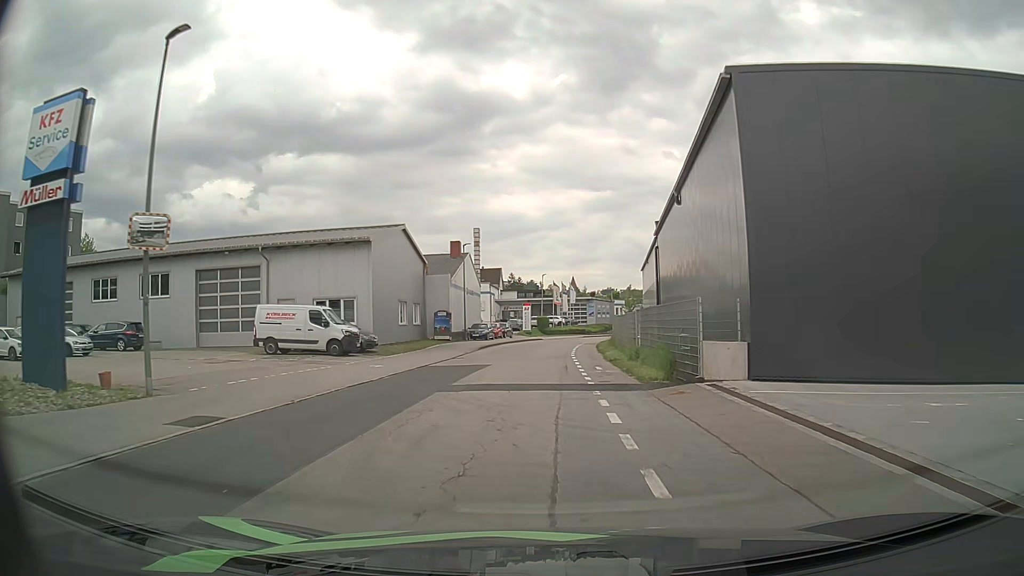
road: residential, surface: asphalt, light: Day
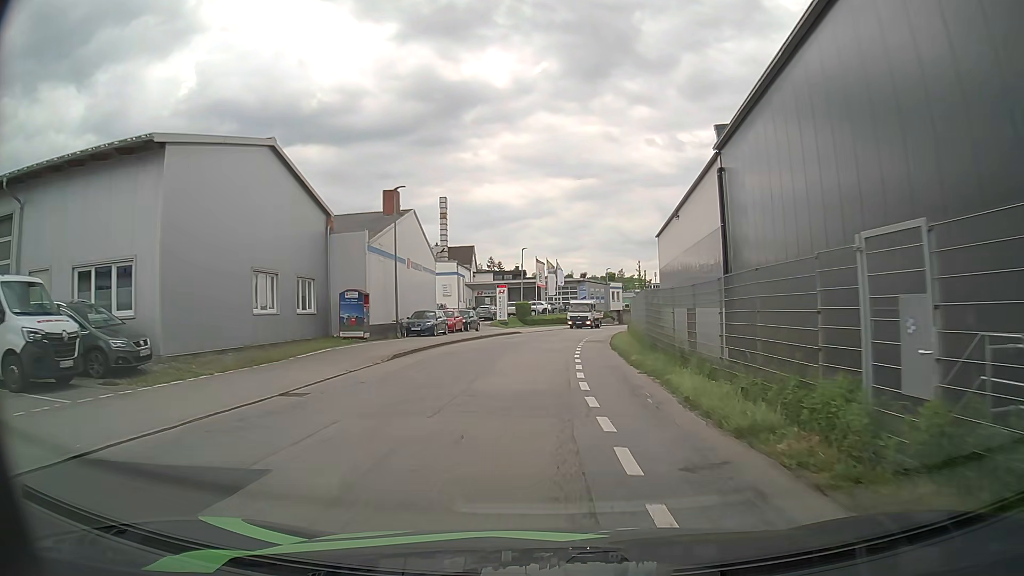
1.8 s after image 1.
(+0.1, +19.9) m; +2°
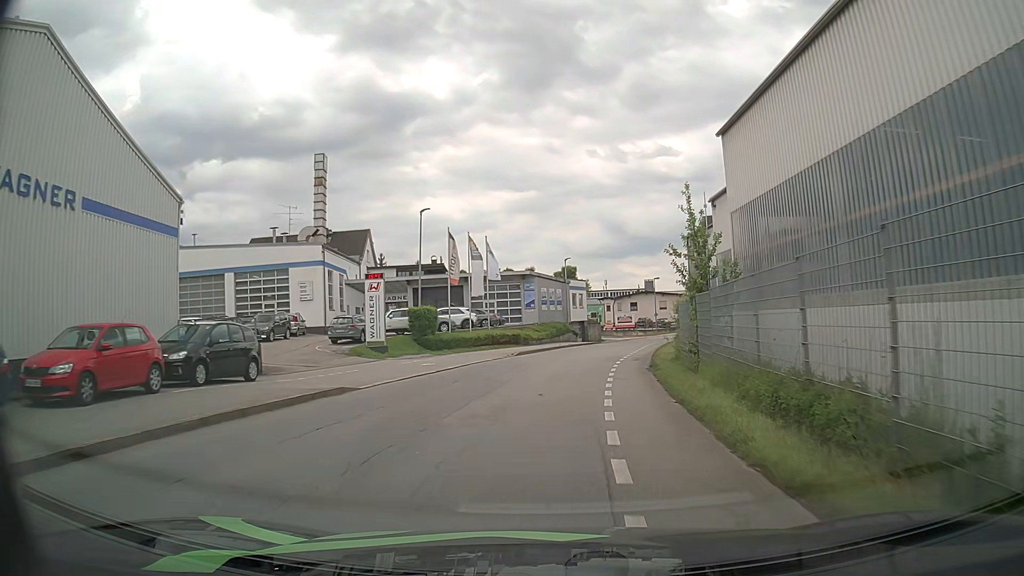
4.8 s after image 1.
(+0.6, +32.5) m; +3°
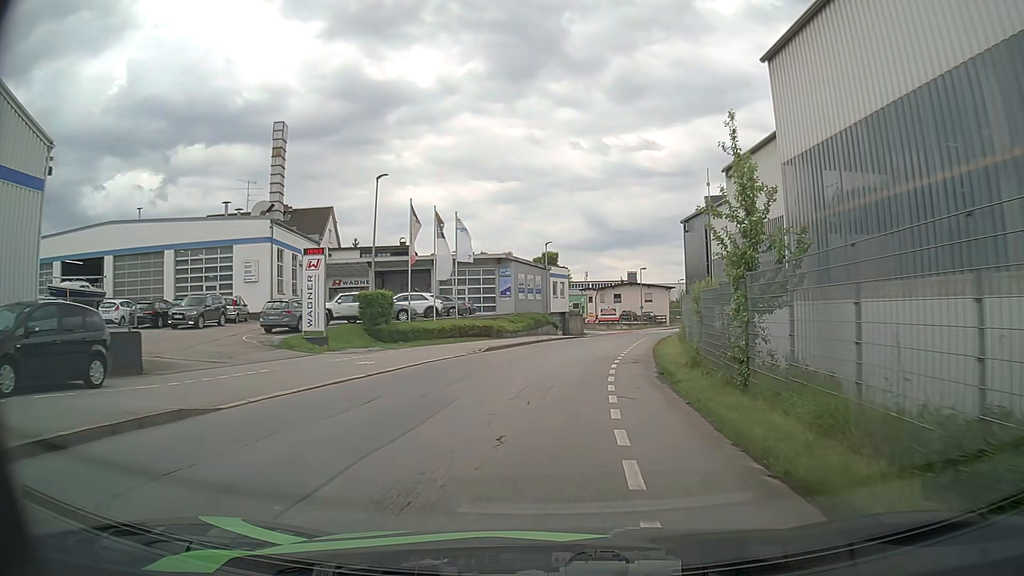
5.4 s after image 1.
(+0.1, +6.3) m; +1°
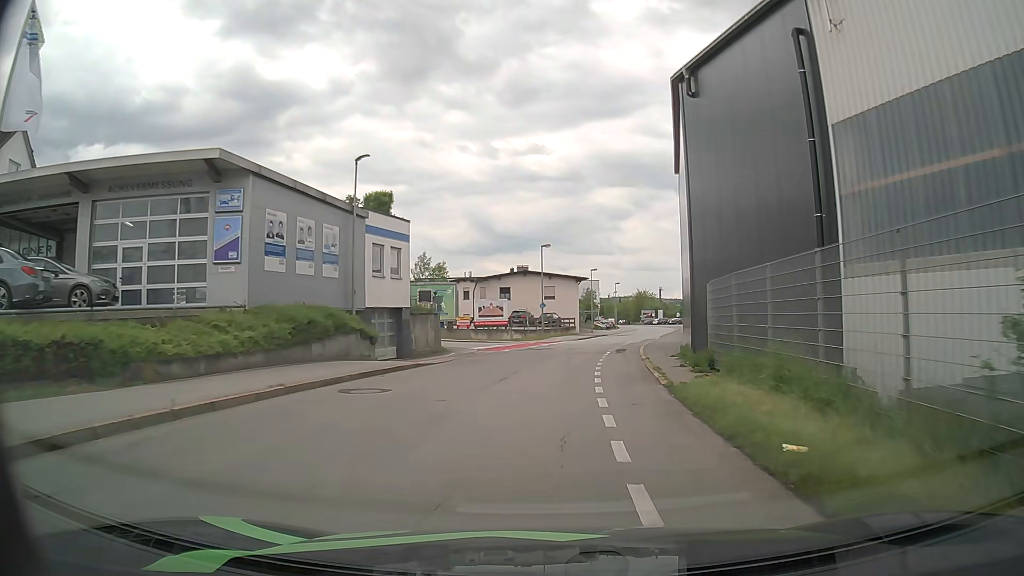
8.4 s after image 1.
(+3.0, +31.4) m; +10°
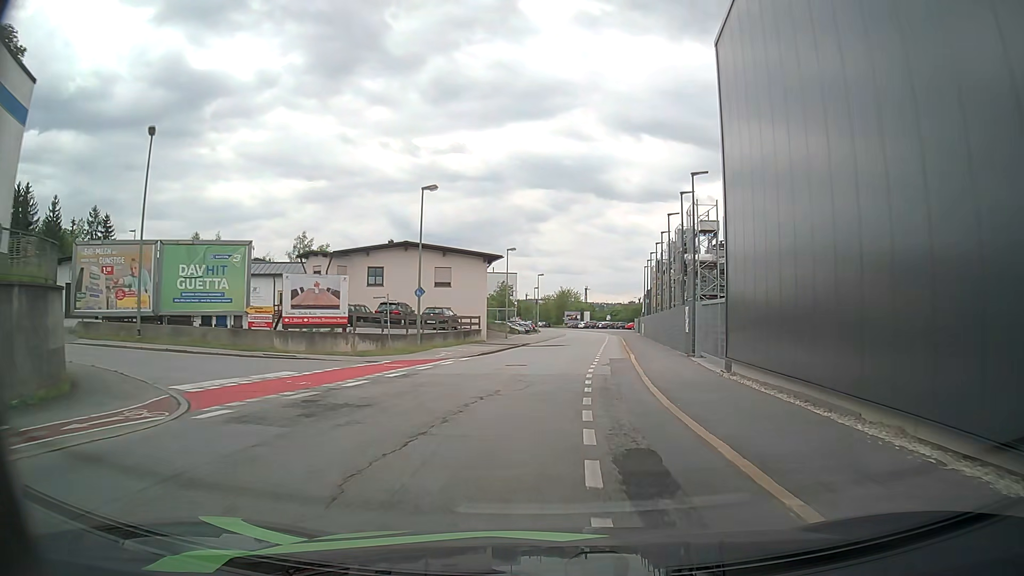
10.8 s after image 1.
(+1.6, +25.2) m; +9°
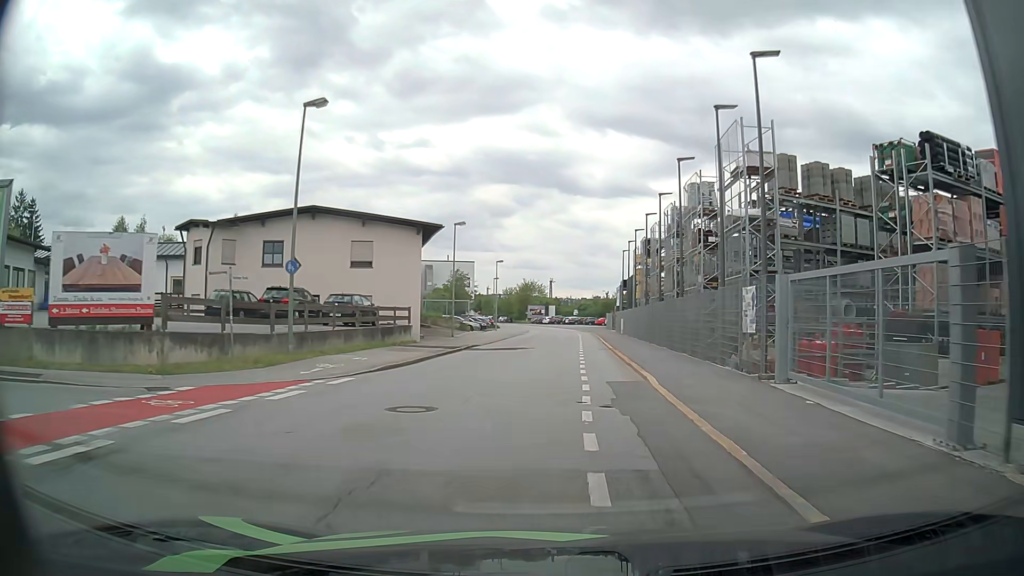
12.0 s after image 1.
(+0.4, +12.9) m; +2°
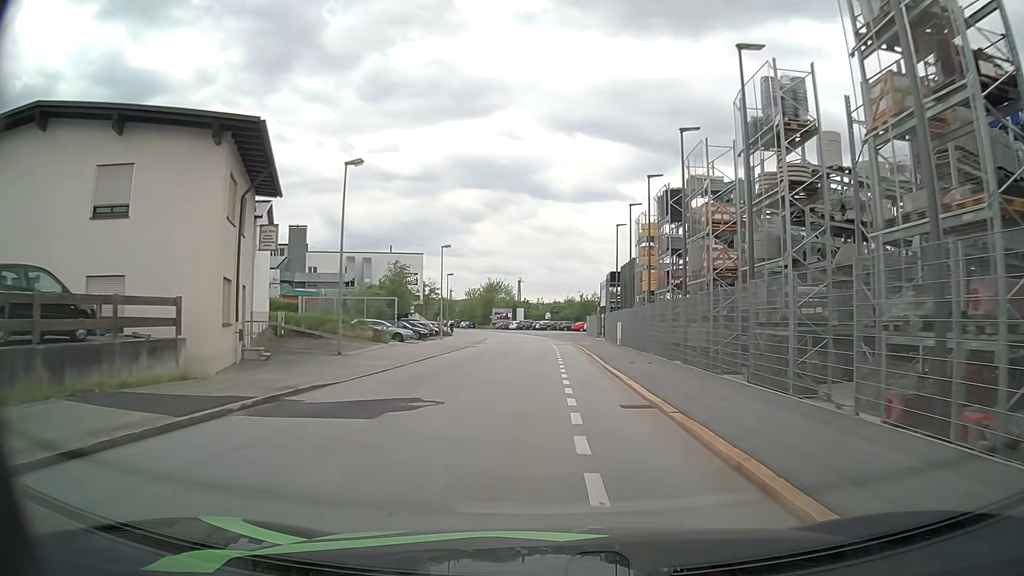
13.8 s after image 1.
(+0.4, +20.1) m; +2°
(0, +10) (0, +20) (0, +30) (0, +40) (0, +50) (0, +60) (-1, +70) (-3, +80) (-5, +90) (-7, +99) m
